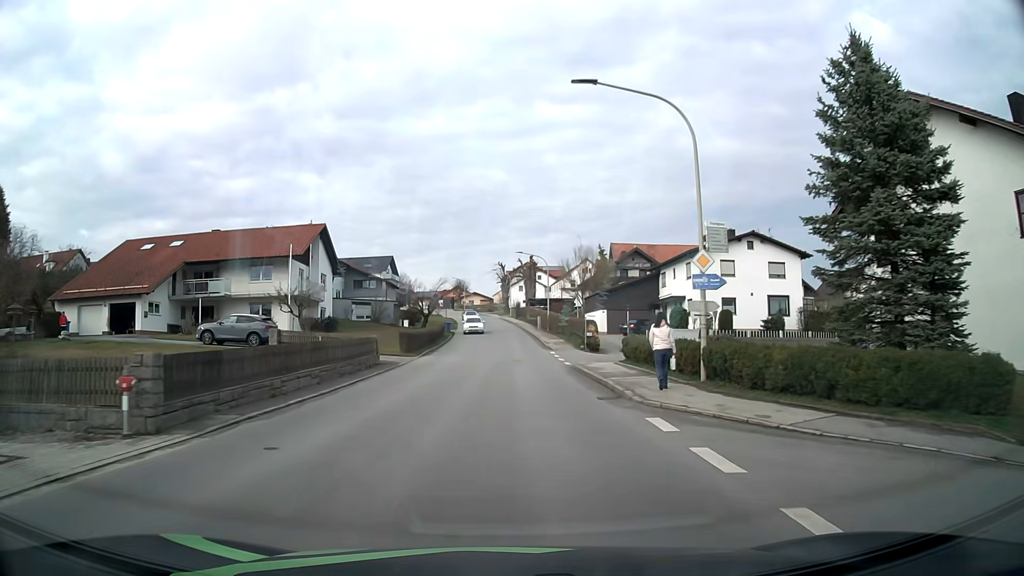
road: tertiary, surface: asphalt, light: Day
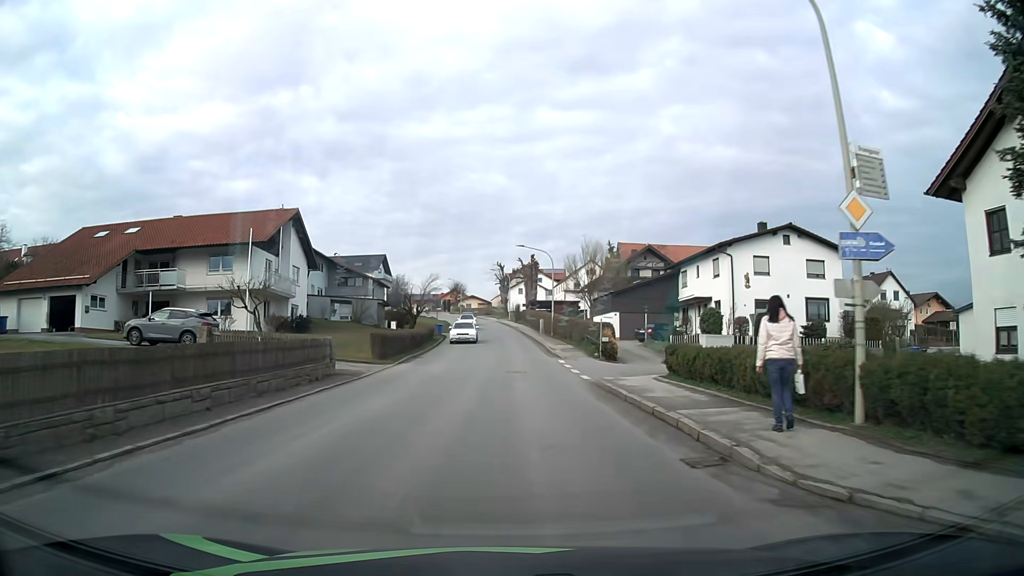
(0.0, +7.4) m; 0°
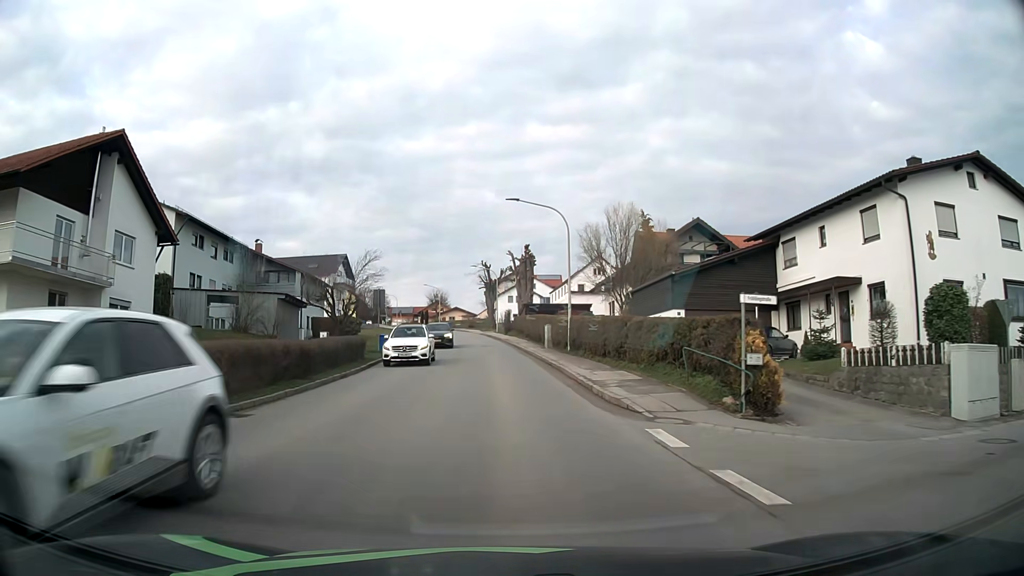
(+0.2, +22.3) m; +1°
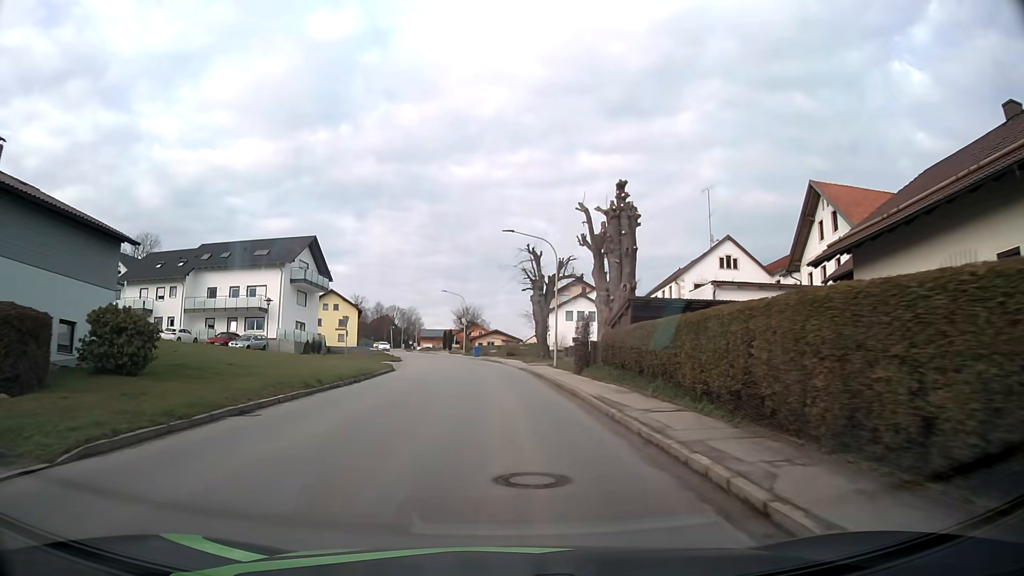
(-0.9, +37.7) m; -4°
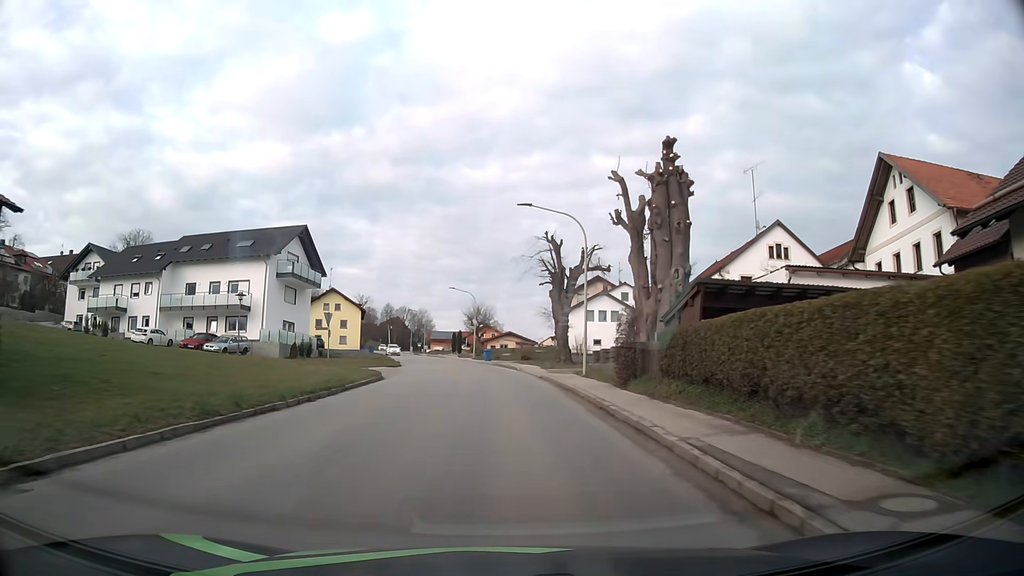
(-0.1, +7.5) m; -1°
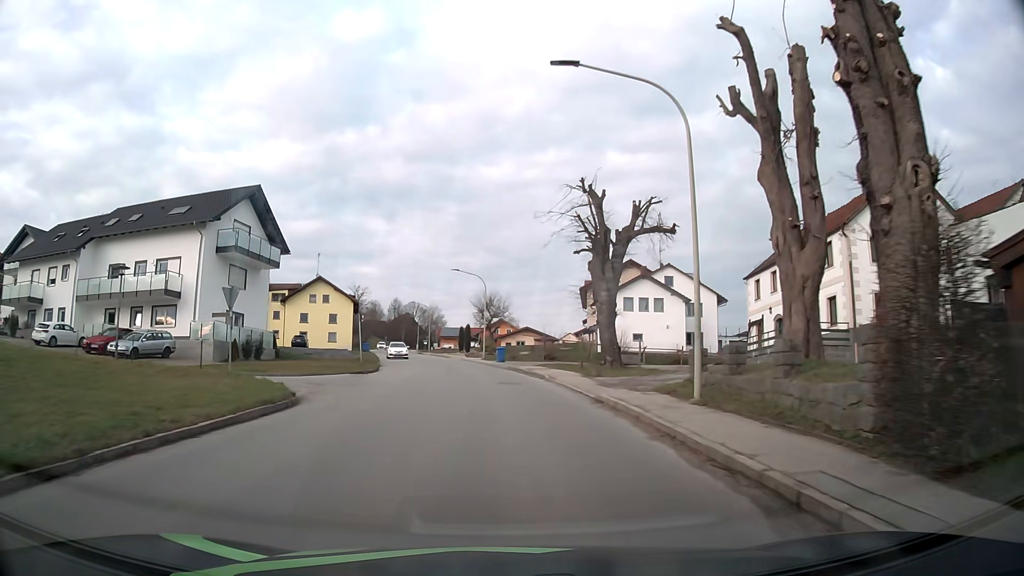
(-0.1, +14.8) m; -1°
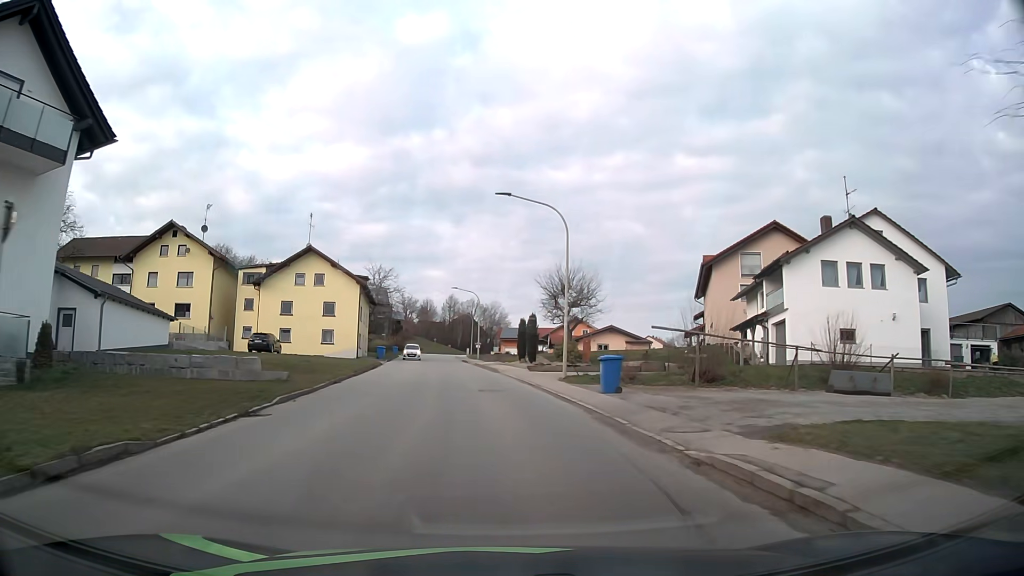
(-1.3, +29.3) m; -6°
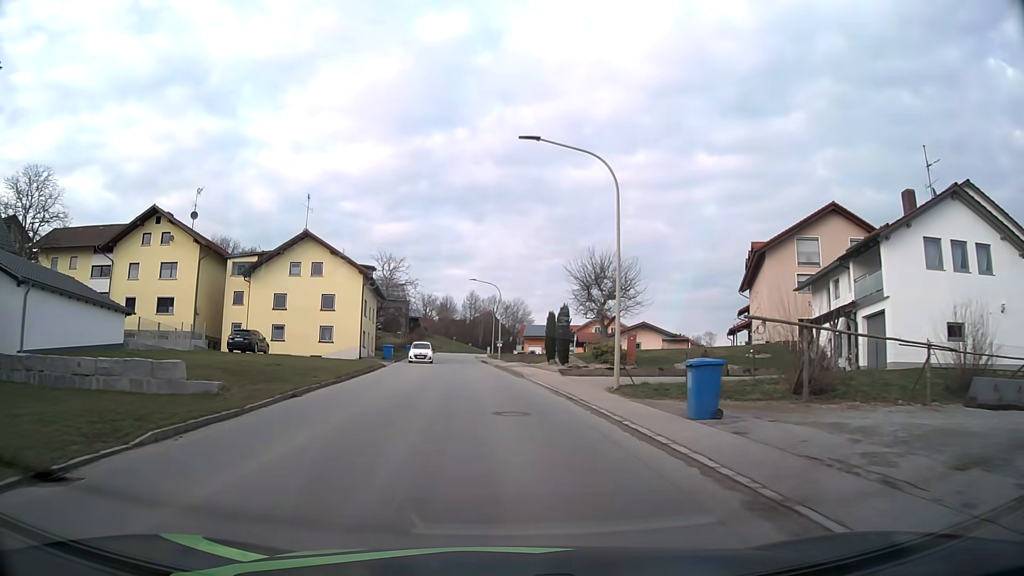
(-0.1, +7.4) m; -2°
(0, +10) (-1, +20) (-1, +30) (-2, +40) (-3, +50) (-4, +60) (-5, +70) (-6, +80) (-6, +90) (-6, +100) m
